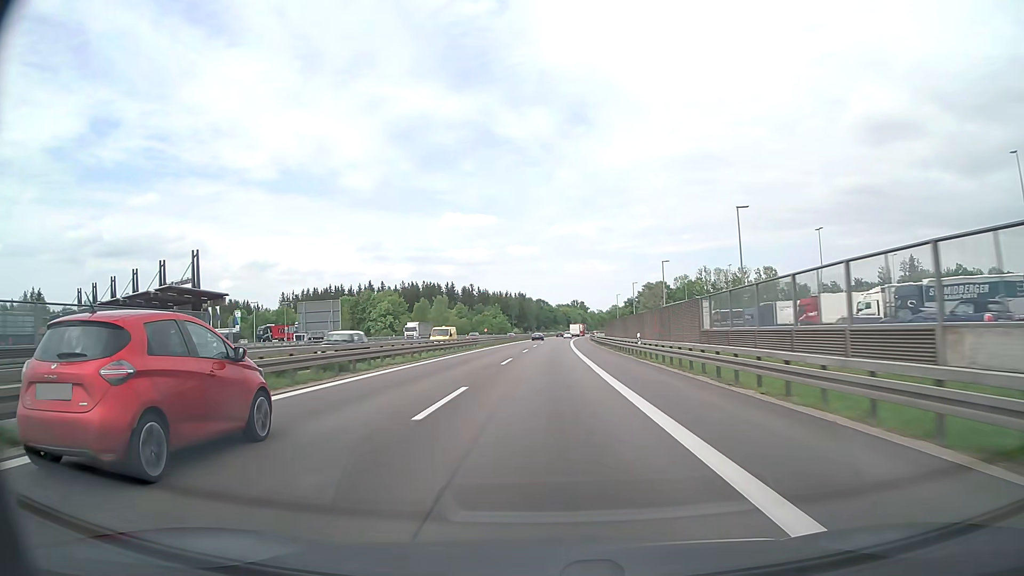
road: motorway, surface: asphalt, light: Day
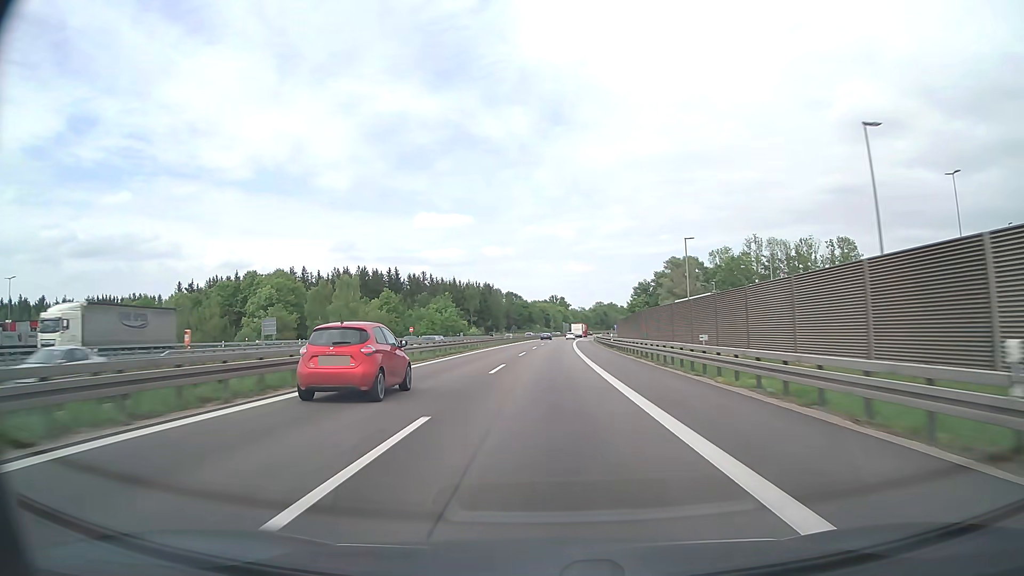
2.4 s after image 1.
(+1.3, +78.0) m; +2°
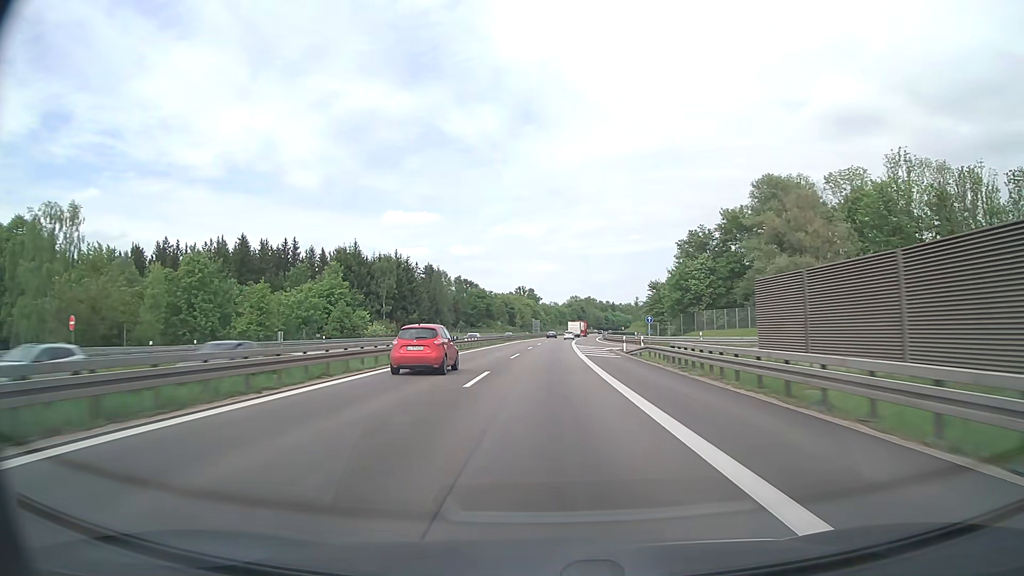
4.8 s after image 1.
(+1.7, +78.5) m; +3°
